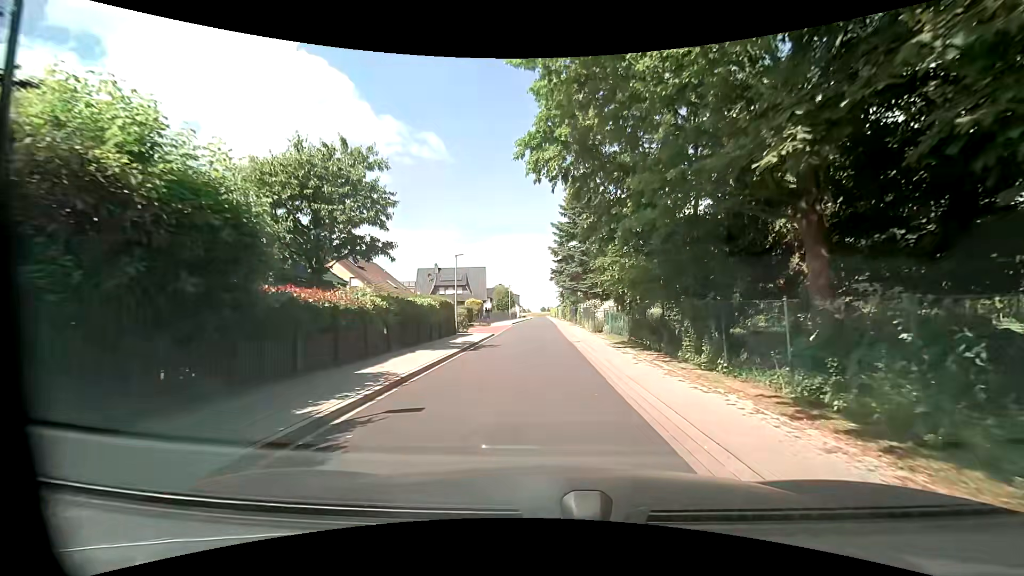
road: unclassified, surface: asphalt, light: Day
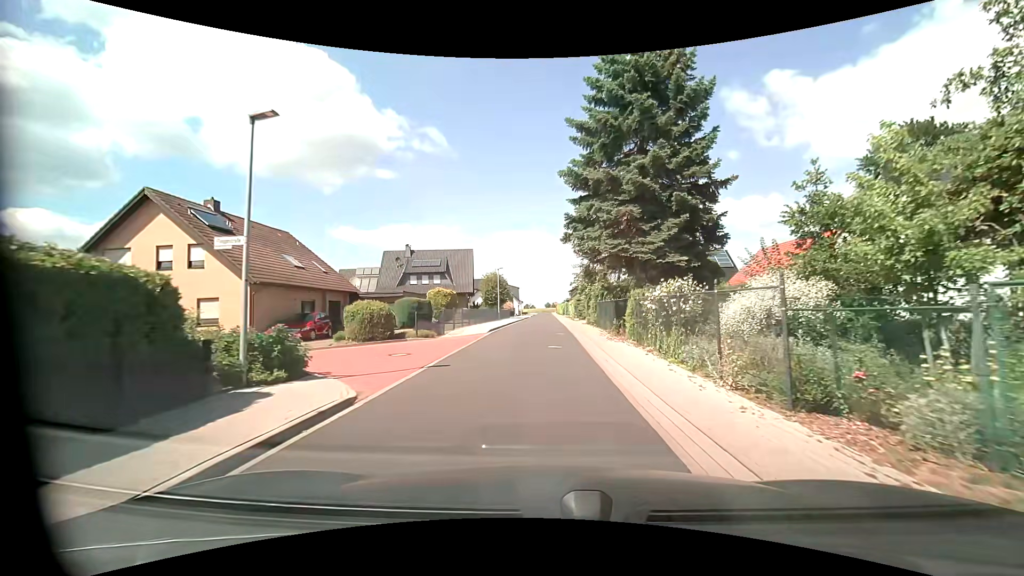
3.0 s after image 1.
(-0.2, +22.7) m; 0°
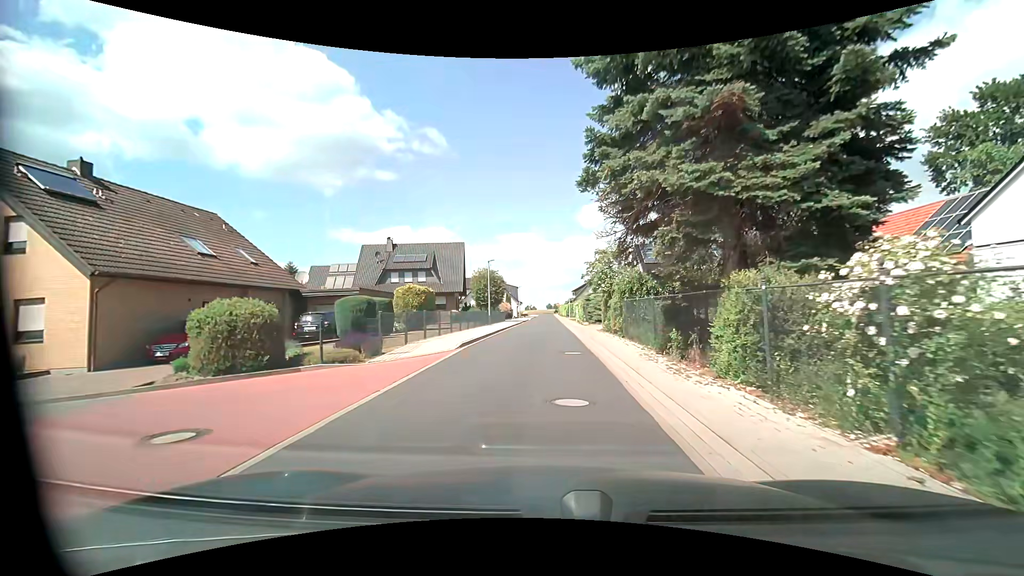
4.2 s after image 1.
(-0.1, +9.1) m; 0°
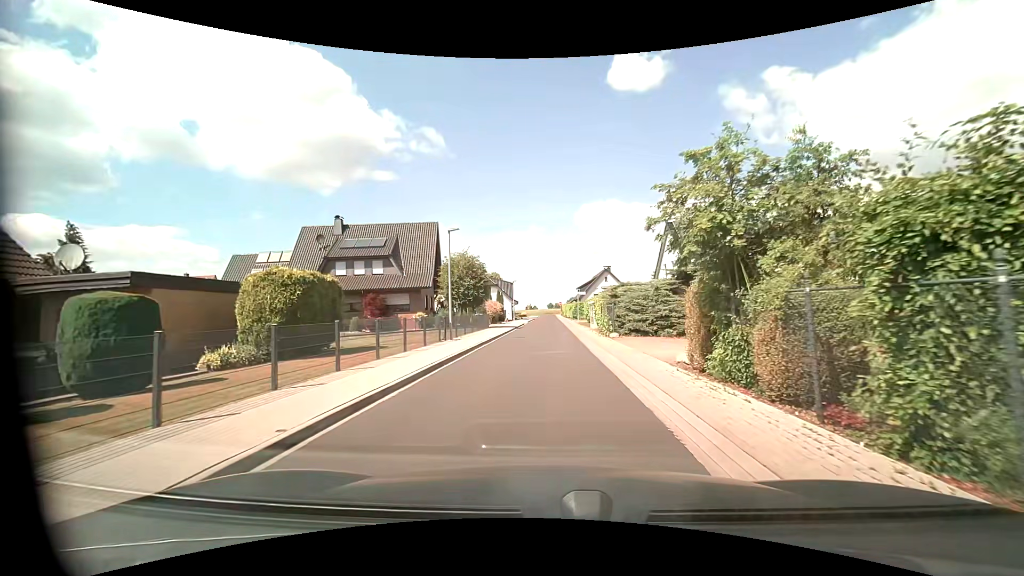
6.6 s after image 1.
(-0.1, +15.7) m; 0°
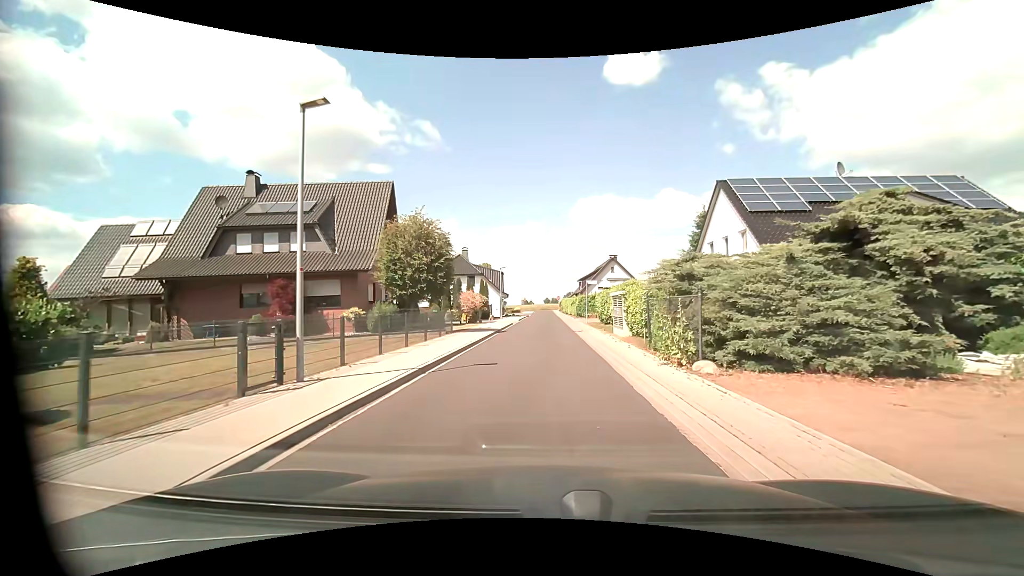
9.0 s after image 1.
(-0.2, +13.6) m; 0°
